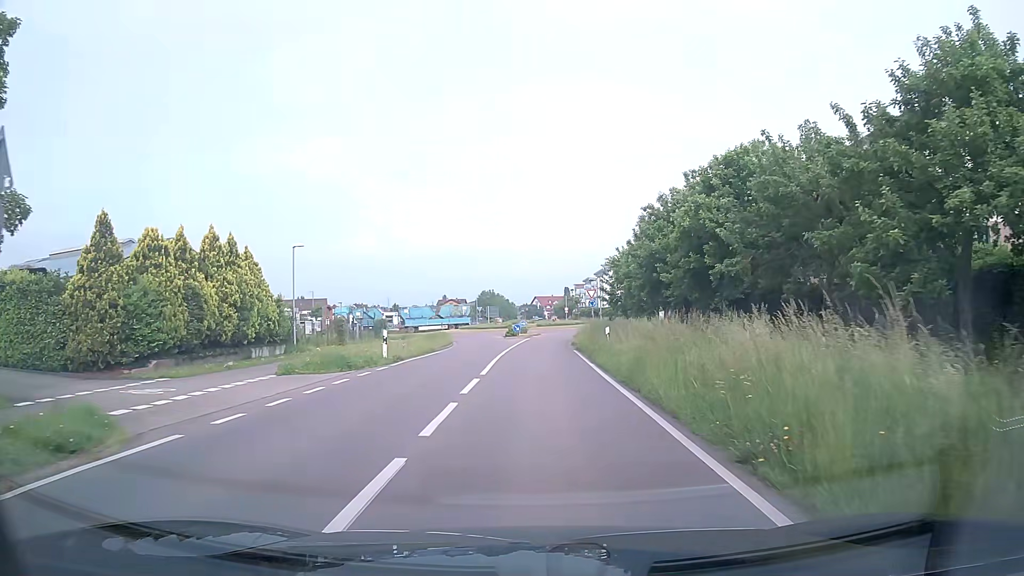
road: secondary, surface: asphalt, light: Day
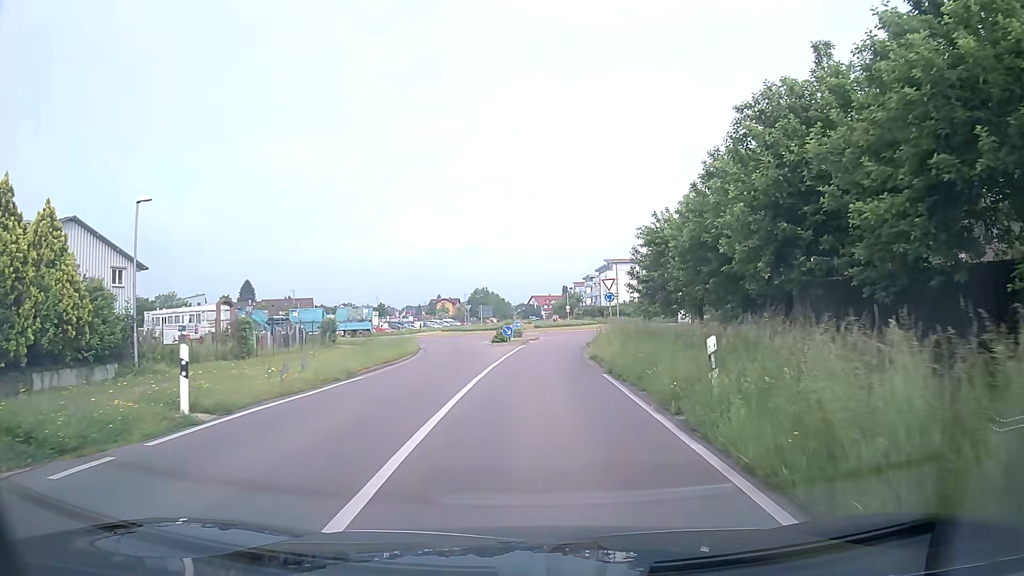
(-0.1, +13.7) m; 0°
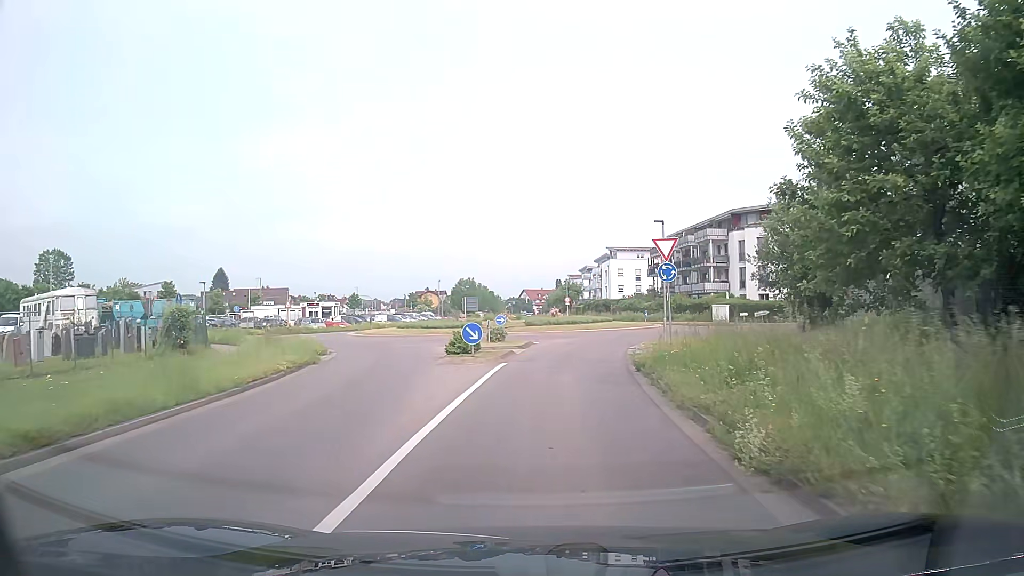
(+0.1, +18.3) m; +1°
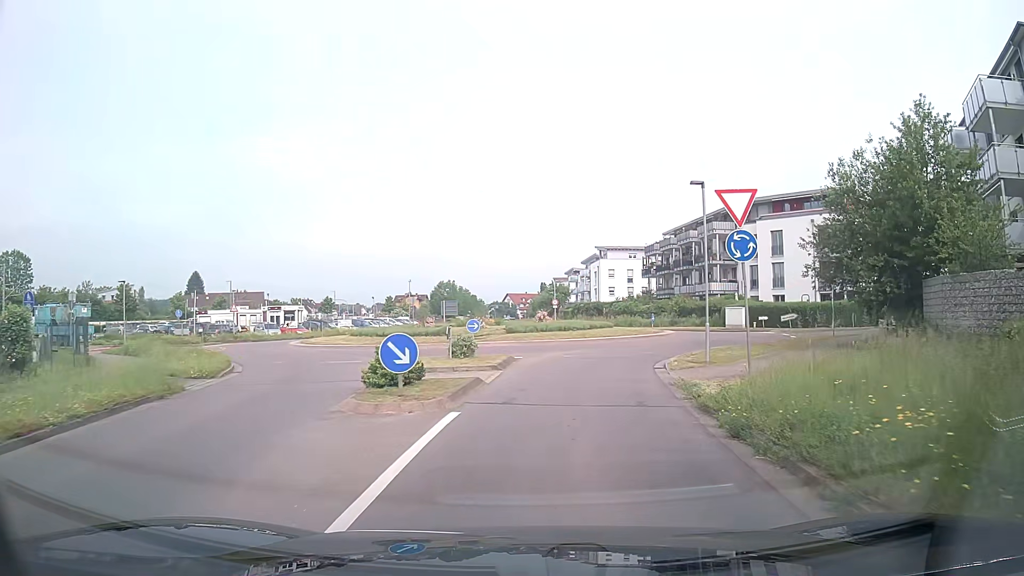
(0.0, +8.7) m; +1°
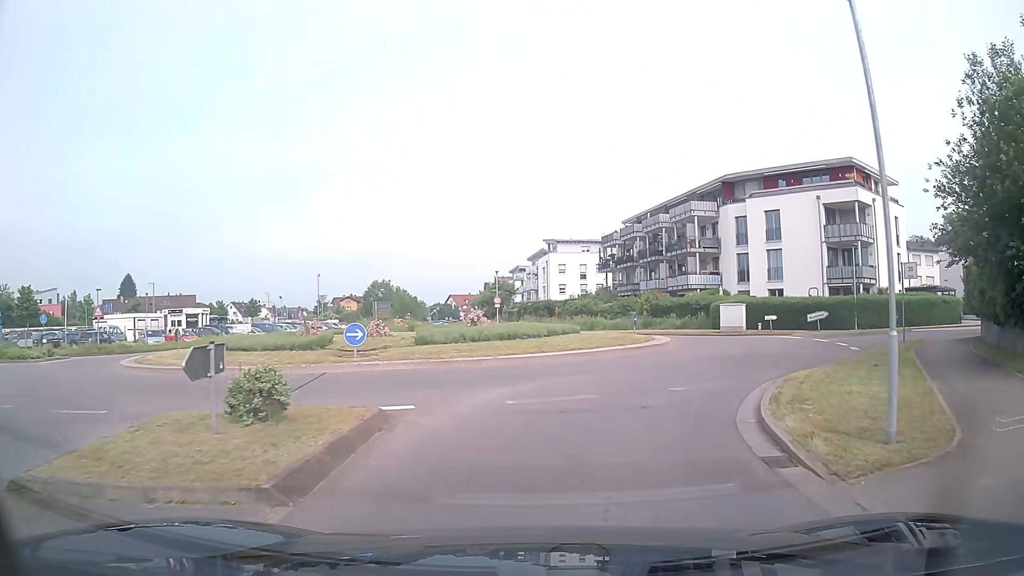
(+0.5, +12.2) m; +5°
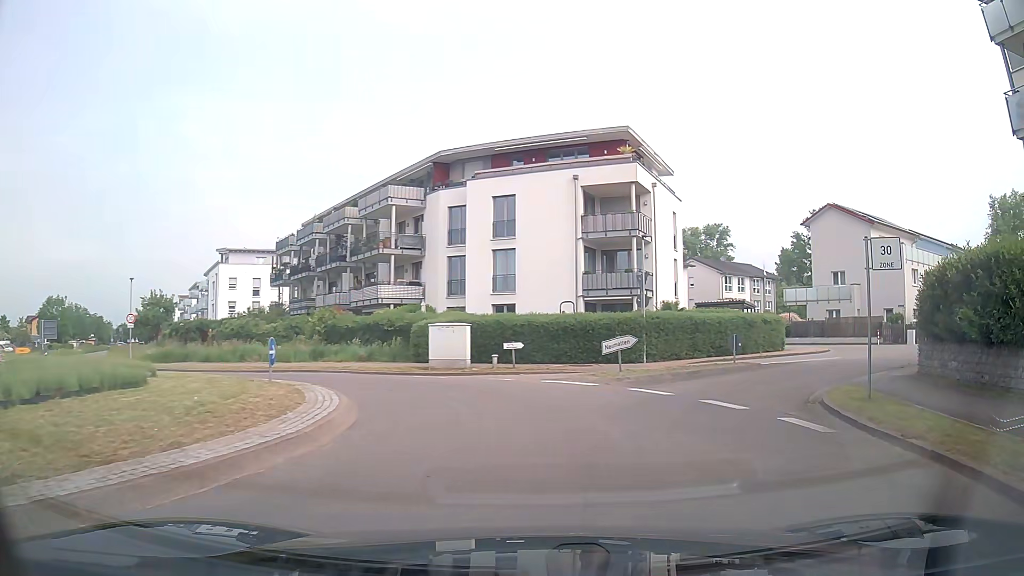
(+2.5, +14.5) m; +27°
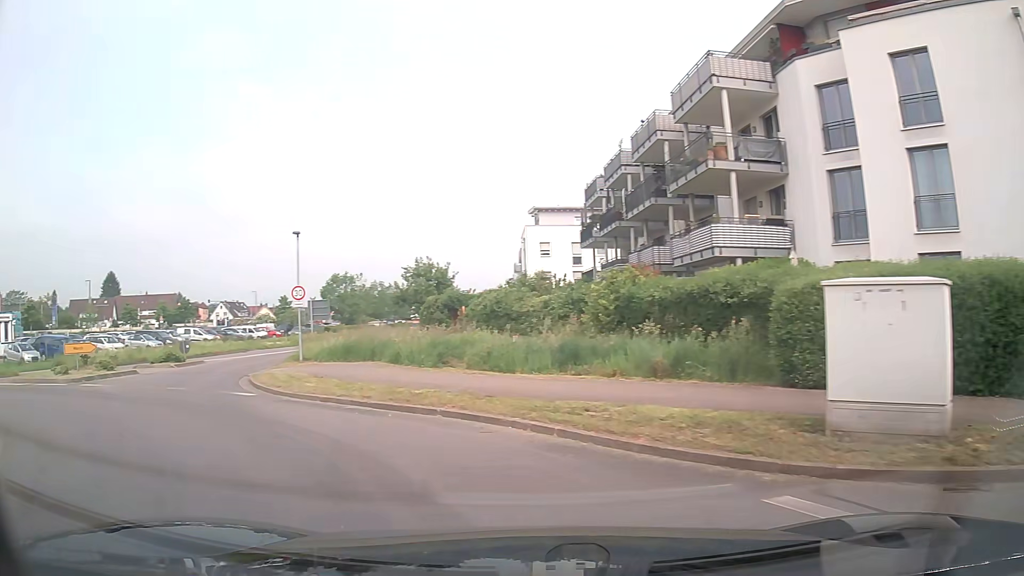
(-2.6, +17.4) m; -34°
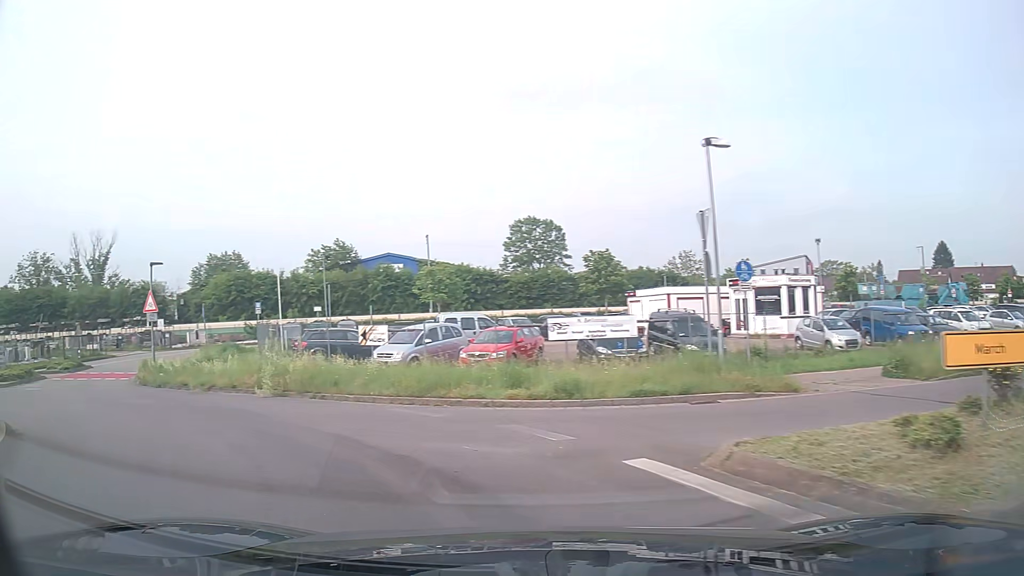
(-9.7, +13.6) m; -72°
(-3, +9) (-11, +16) (-17, +24) (-20, +33) (-18, +43) (-11, +49) (-1, +53) (+8, +55) (+18, +58) (+28, +60) m
